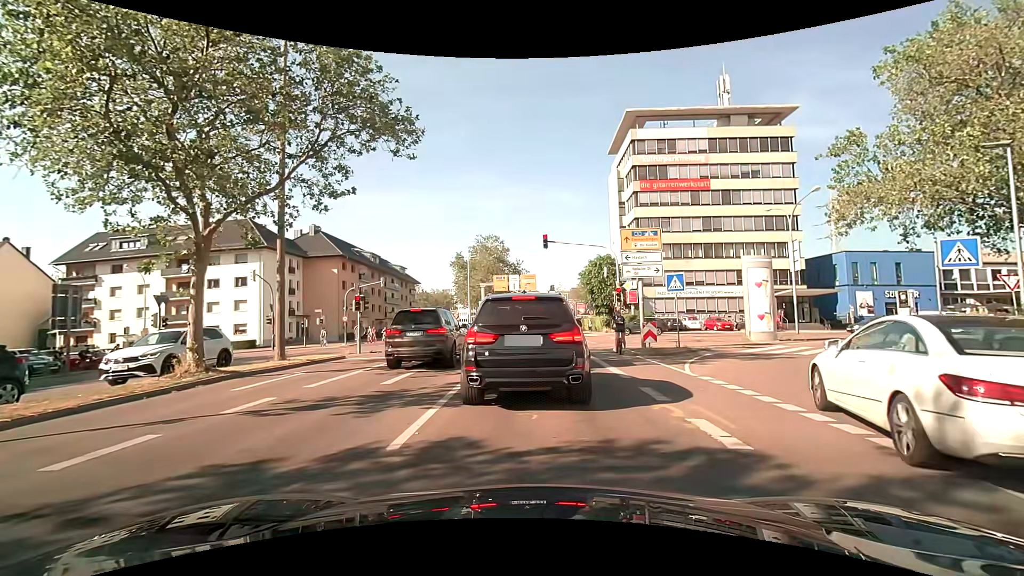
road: secondary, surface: asphalt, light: Day
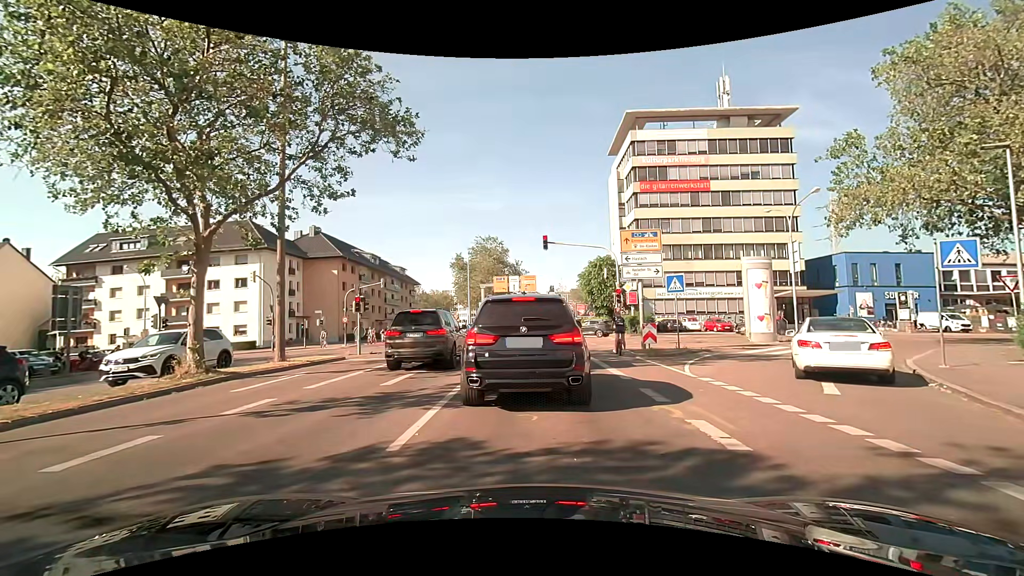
(0.0, +0.1) m; 0°
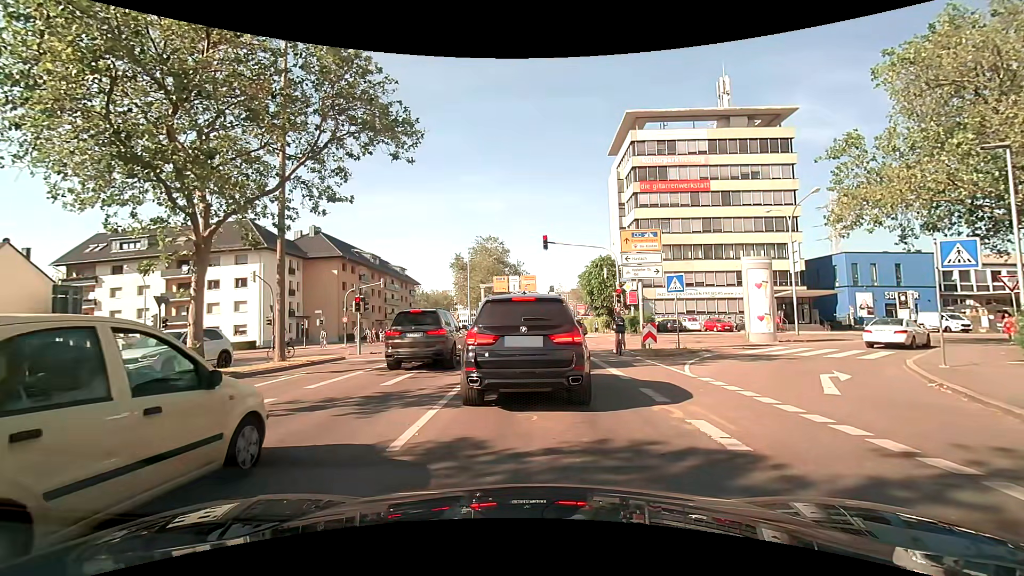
(0.0, 0.0) m; 0°
(0, +10) (-1, +20) (-1, +30) (-1, +40) (-1, +50) (-2, +60) (-2, +70) (-3, +80) (-4, +90) (-4, +100) m
